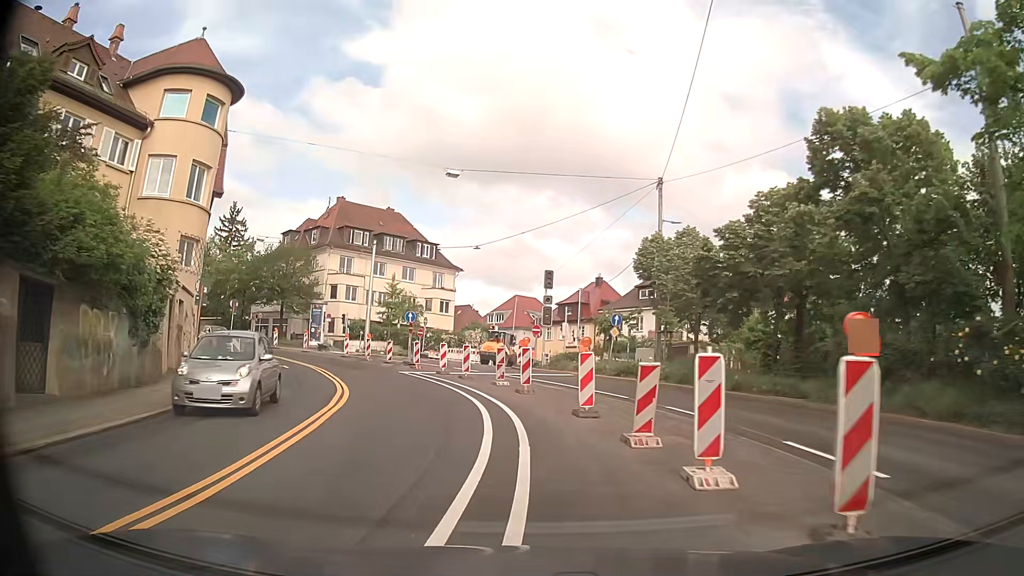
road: secondary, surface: asphalt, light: Day
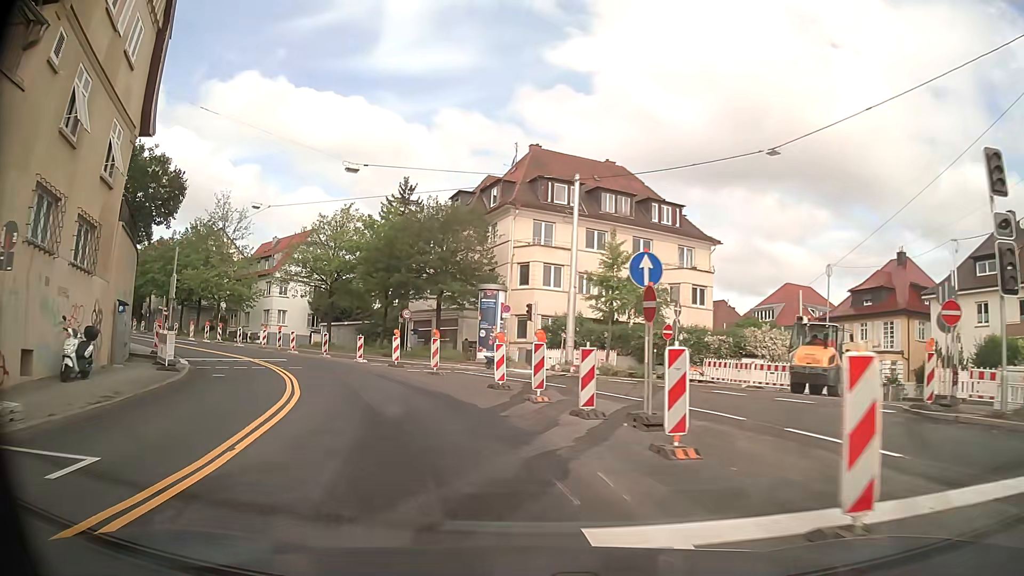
(-3.5, +23.9) m; -19°
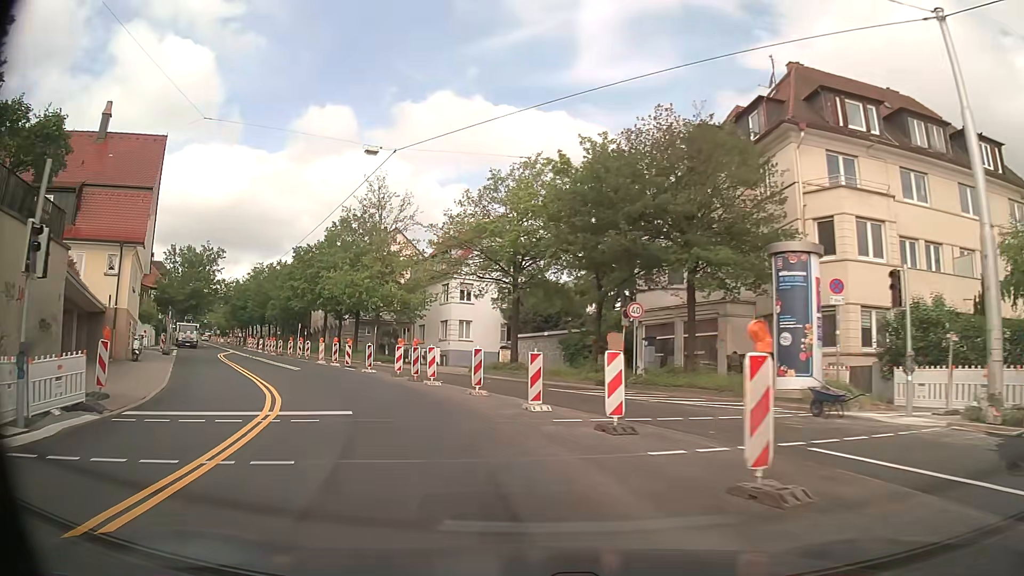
(-2.9, +17.5) m; -20°
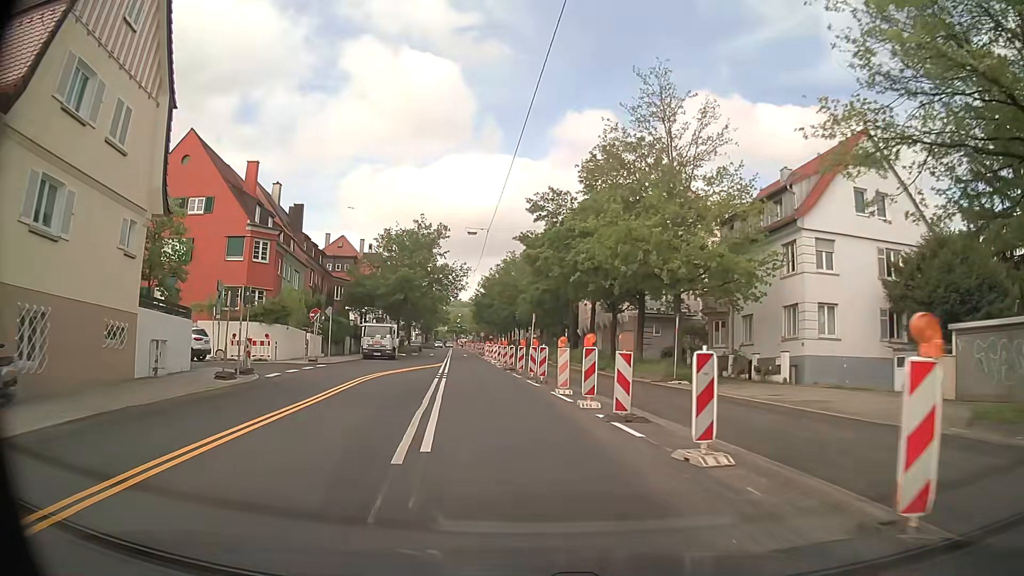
(-5.4, +23.0) m; -24°
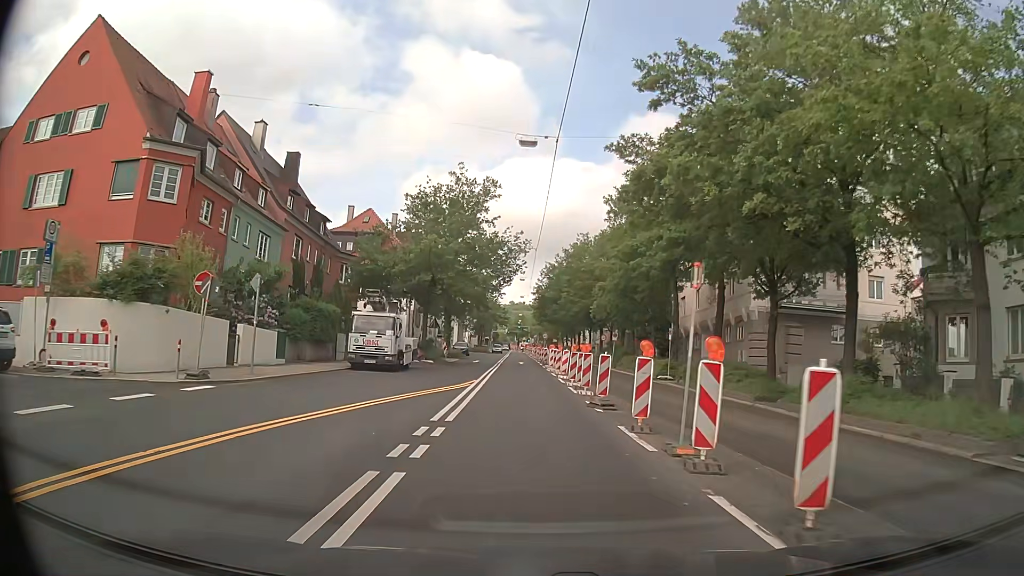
(-1.1, +18.6) m; -6°
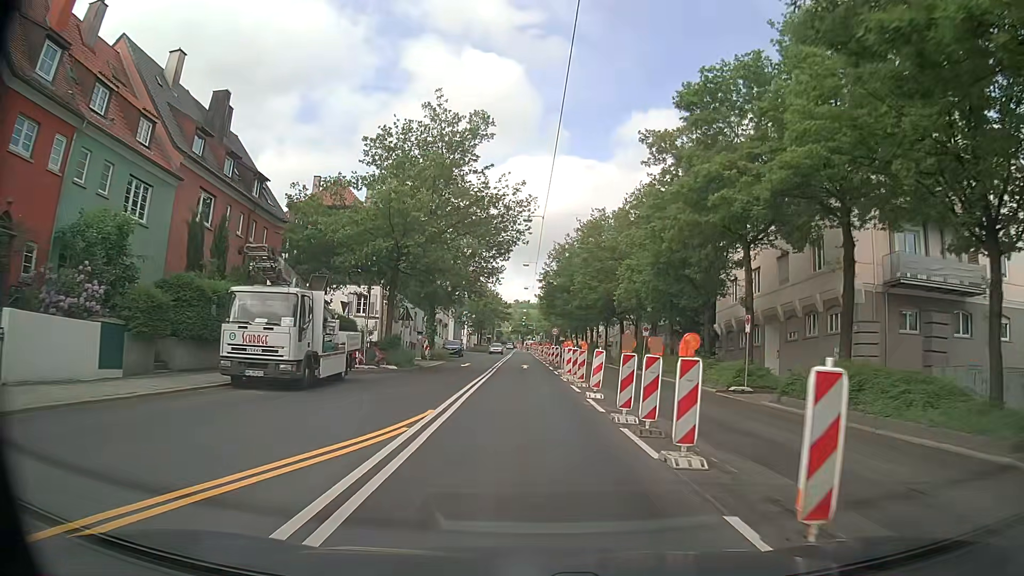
(0.0, +12.9) m; 0°
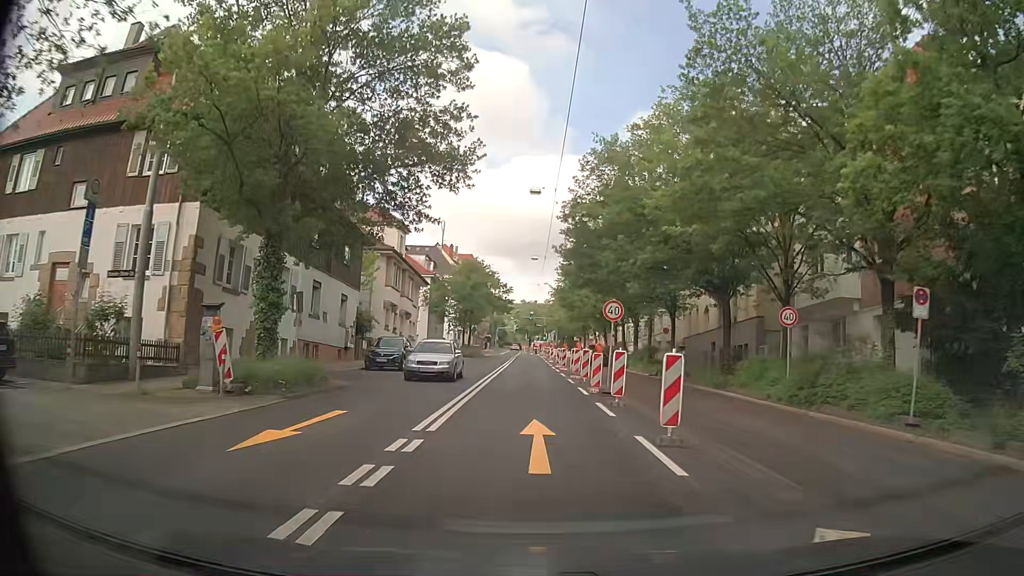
(-0.5, +31.2) m; -1°
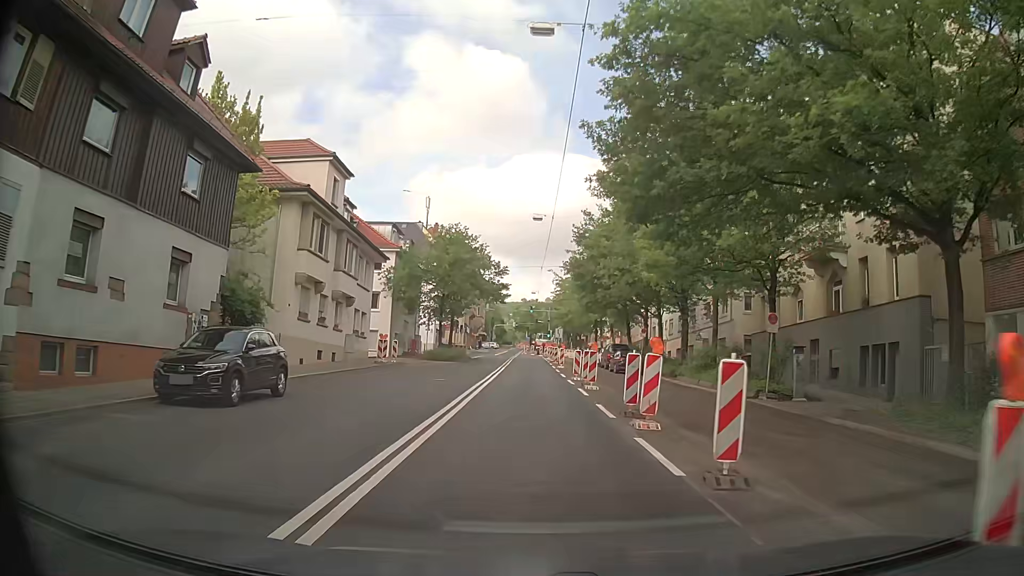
(-0.1, +18.0) m; 0°
(0, +10) (0, +20) (0, +30) (0, +40) (0, +50) (0, +60) (0, +70) (-1, +80) (-2, +90) (-3, +100) m
